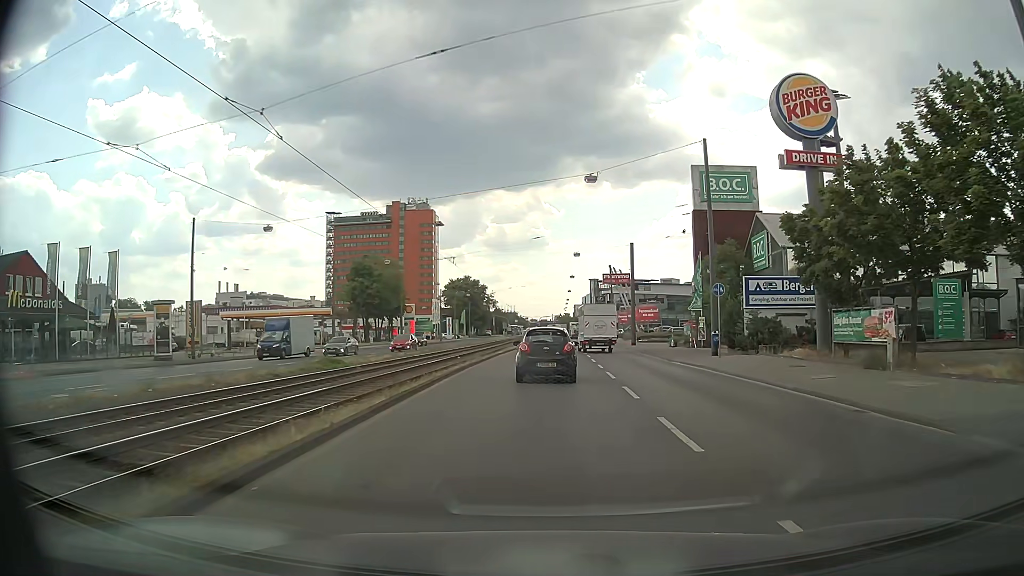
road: primary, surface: asphalt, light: Day
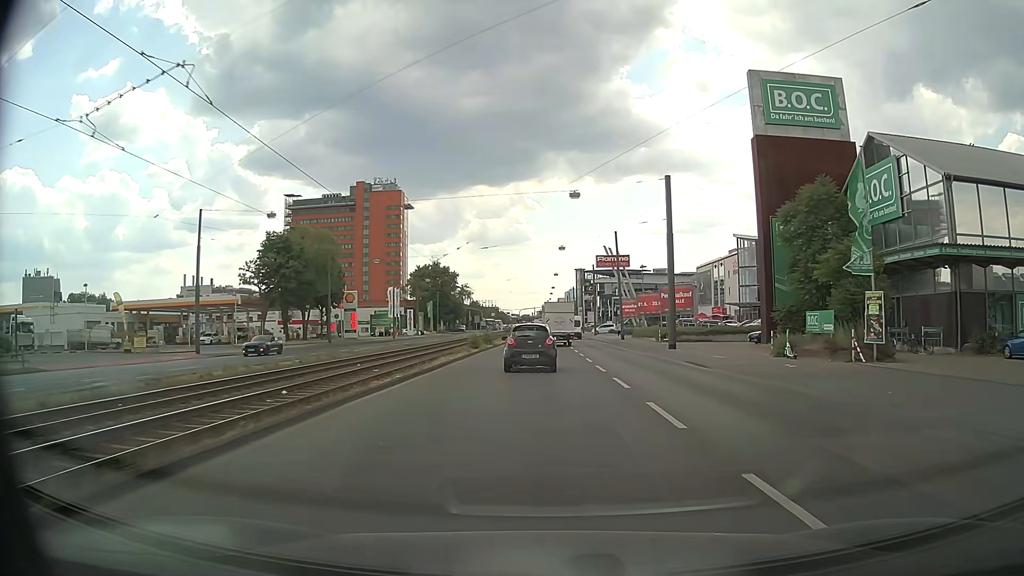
(+0.3, +28.9) m; +2°
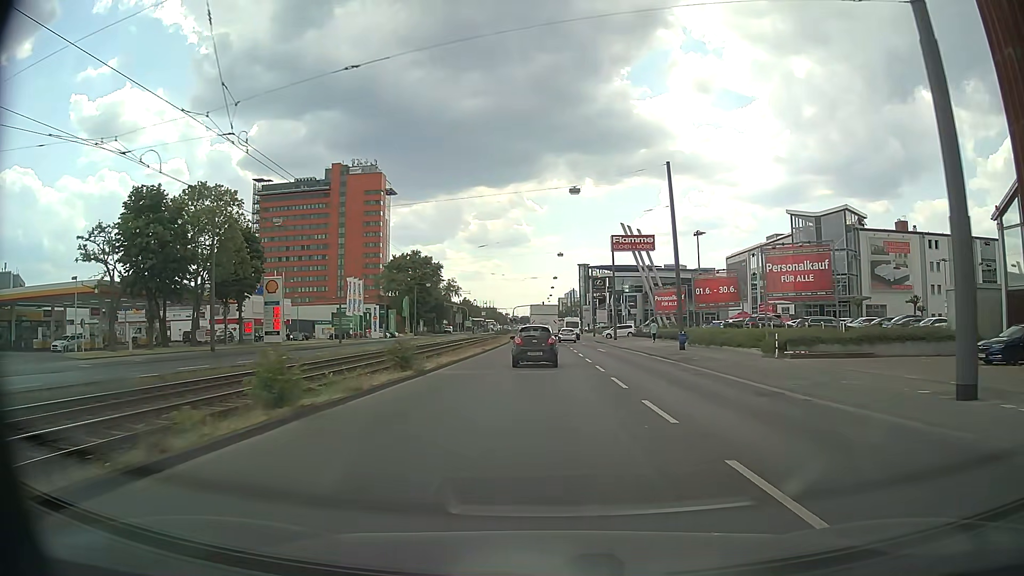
(-0.3, +29.3) m; -1°
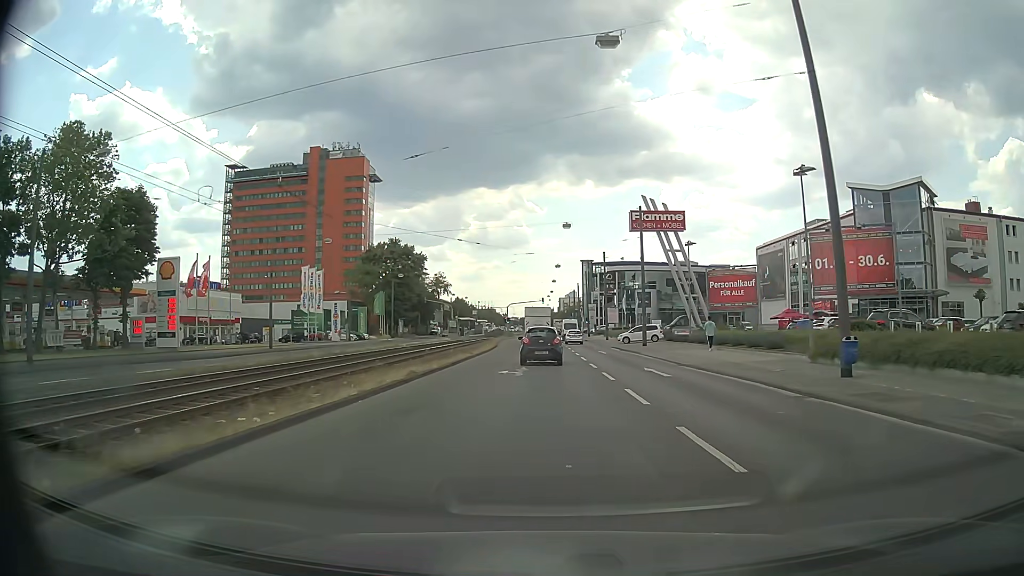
(0.0, +21.5) m; -1°
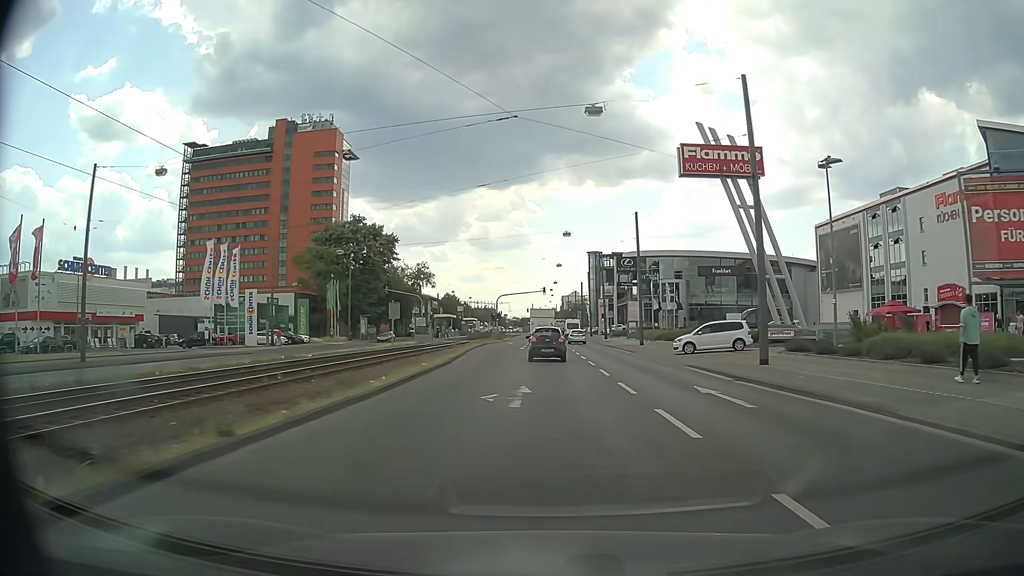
(+0.2, +28.1) m; 0°
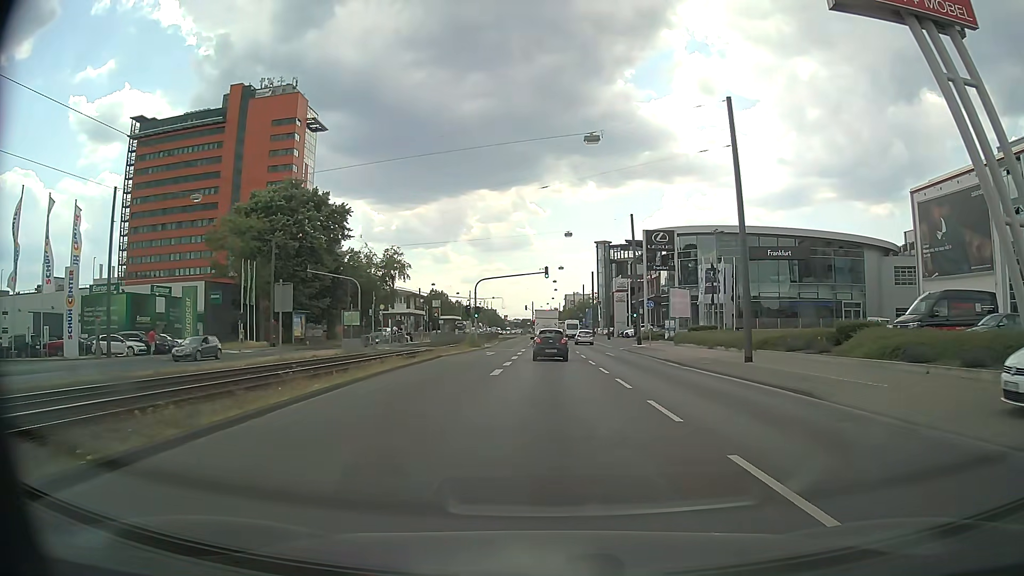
(0.0, +28.3) m; 0°
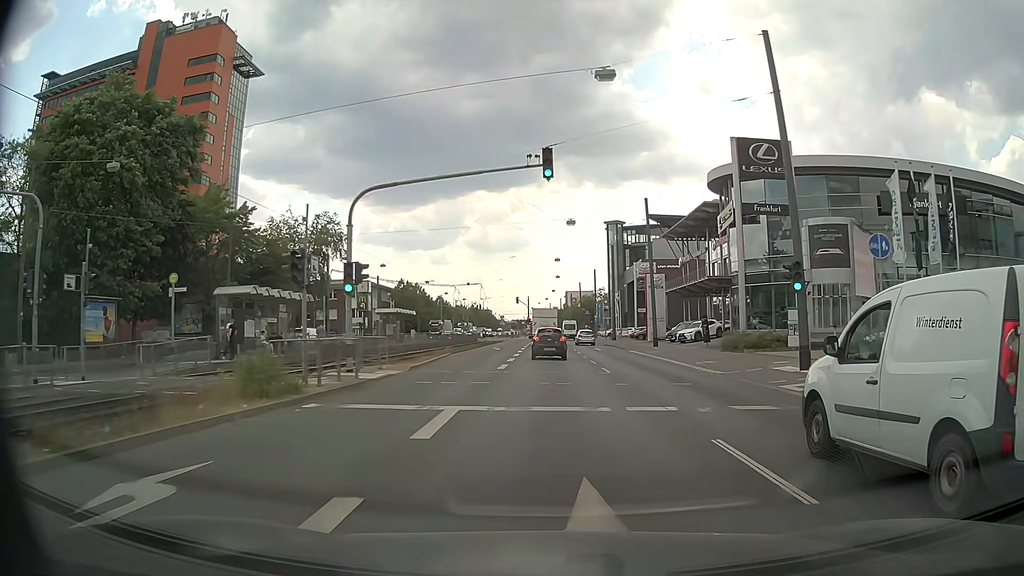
(0.0, +36.5) m; 0°
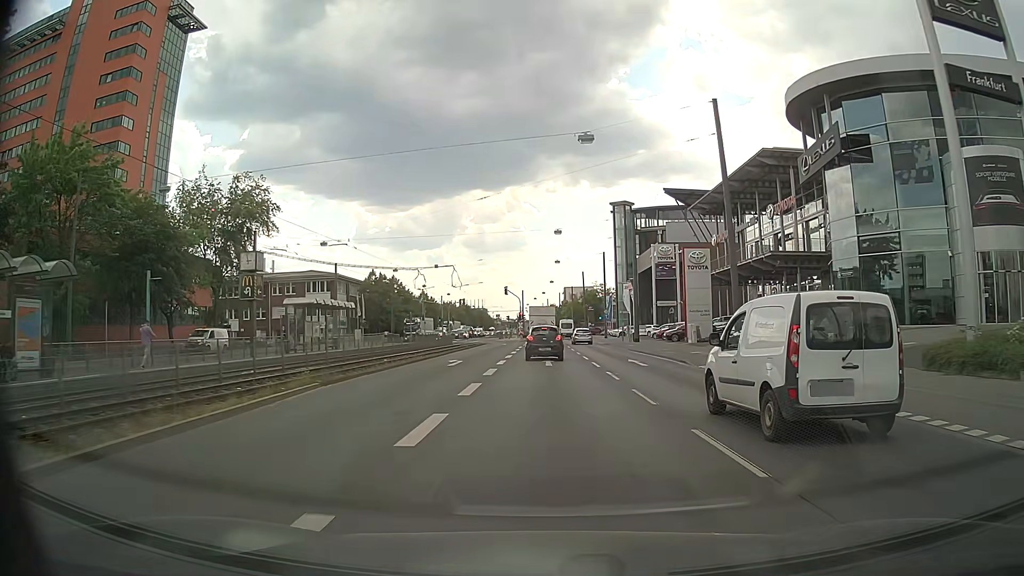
(+0.1, +21.7) m; 0°
(0, +10) (0, +20) (0, +30) (0, +40) (0, +50) (0, +60) (0, +70) (0, +80) (0, +90) (0, +100) m
